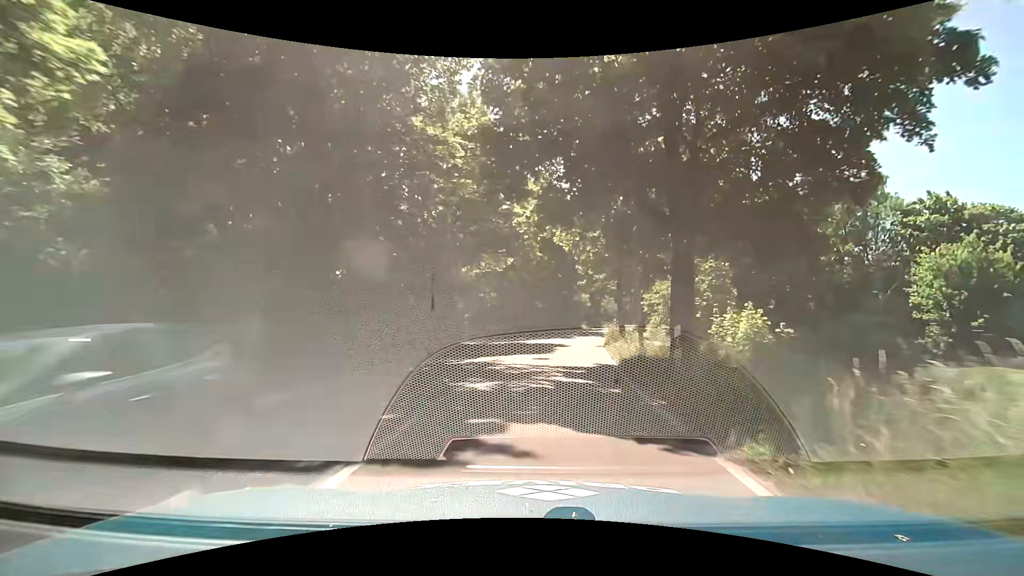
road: tertiary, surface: asphalt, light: Day
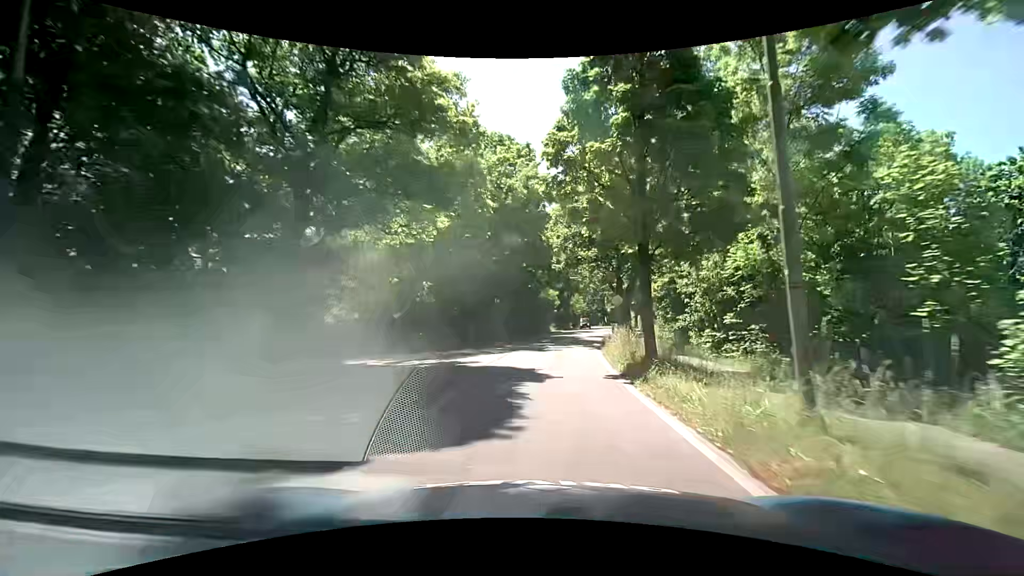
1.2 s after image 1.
(+0.5, +13.9) m; +4°
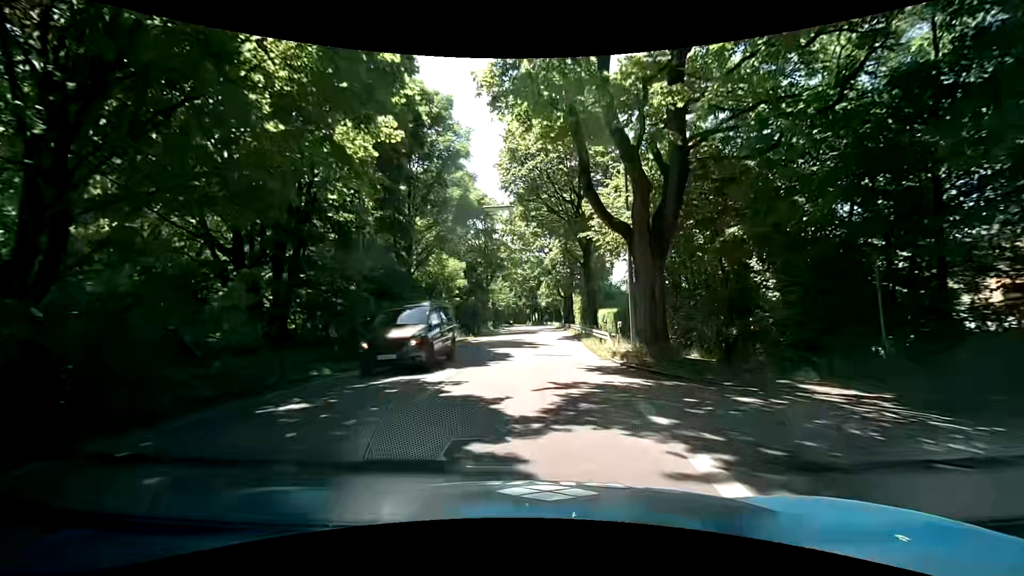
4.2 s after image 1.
(+3.0, +35.3) m; +7°
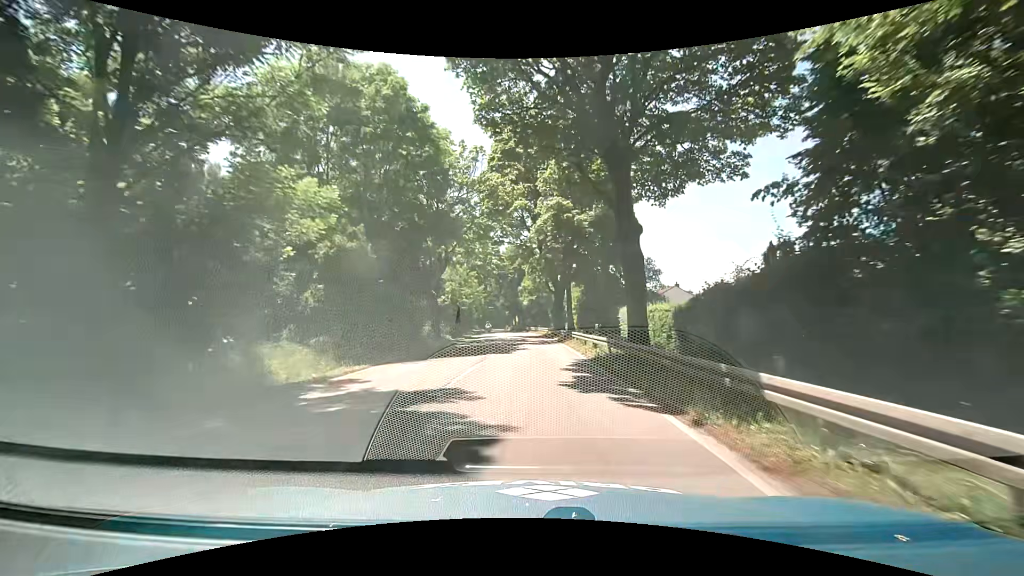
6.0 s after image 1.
(+1.0, +22.4) m; +4°
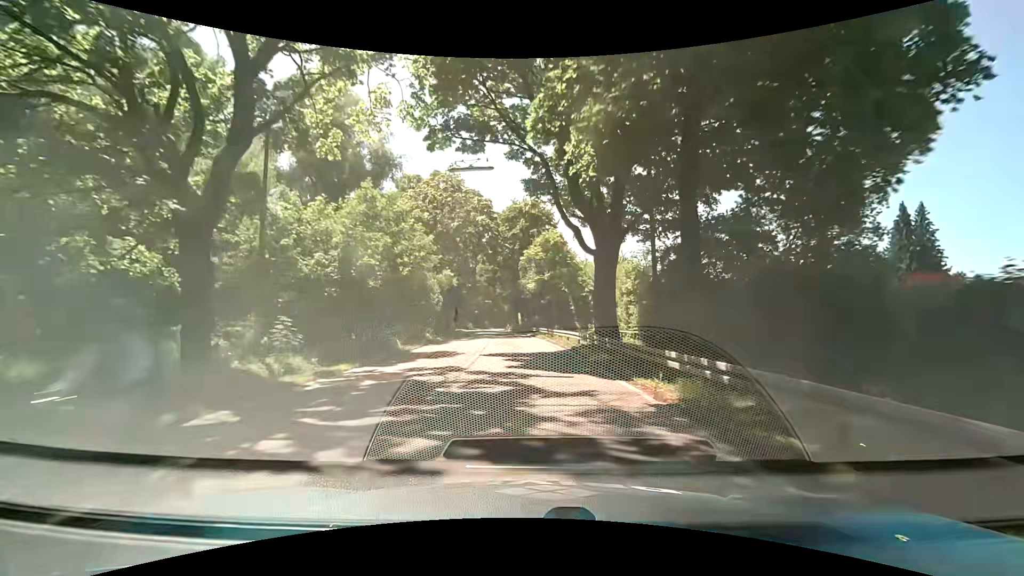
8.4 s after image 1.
(-0.3, +30.1) m; -1°
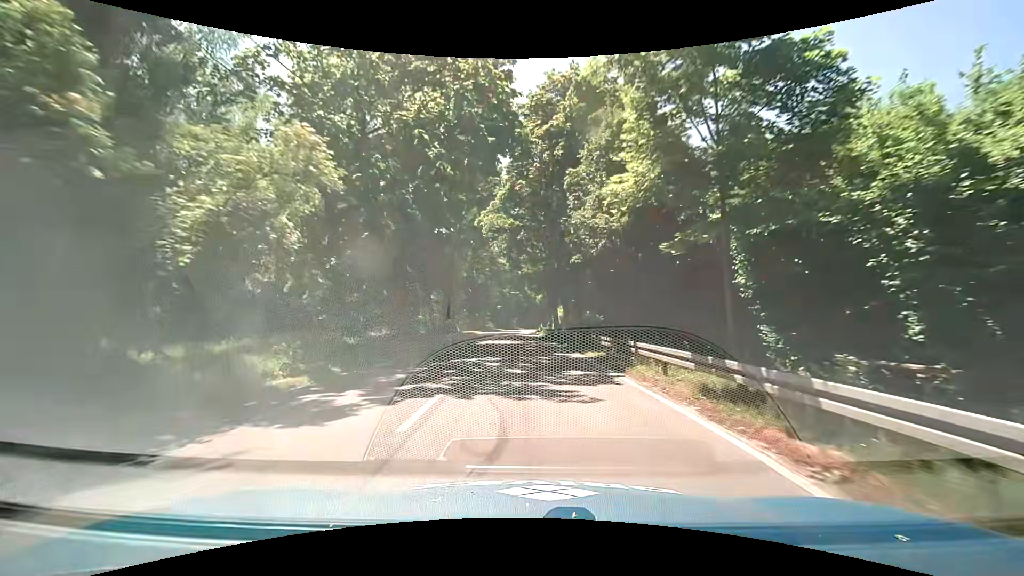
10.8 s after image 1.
(-1.0, +29.1) m; -4°
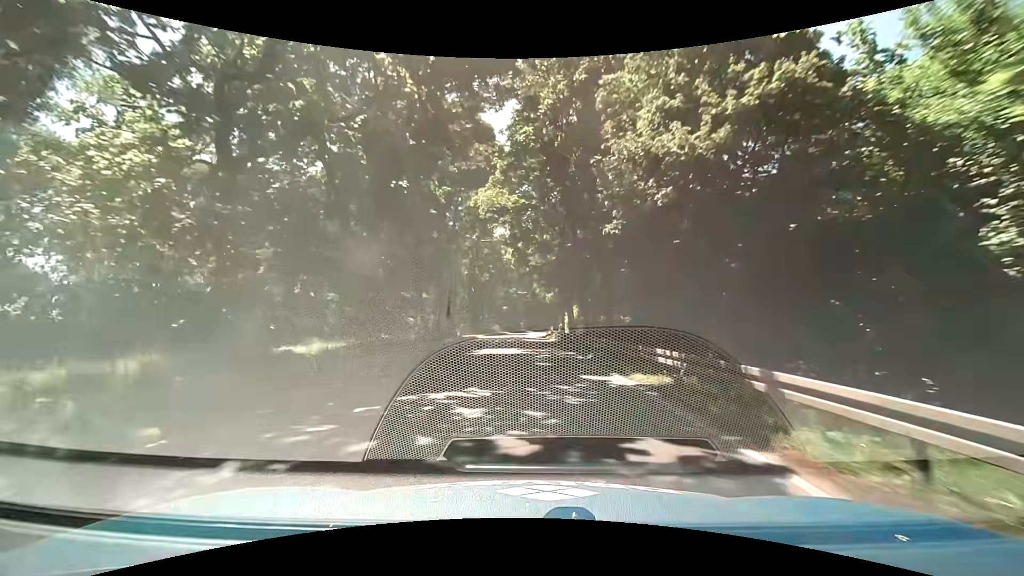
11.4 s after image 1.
(0.0, +7.3) m; -1°
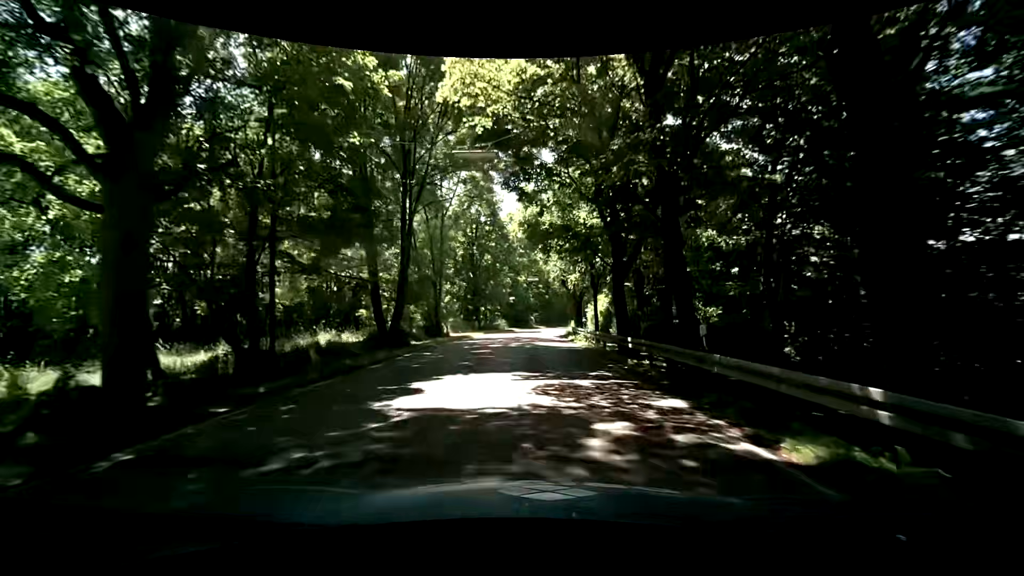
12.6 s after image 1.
(-0.1, +14.7) m; -1°
